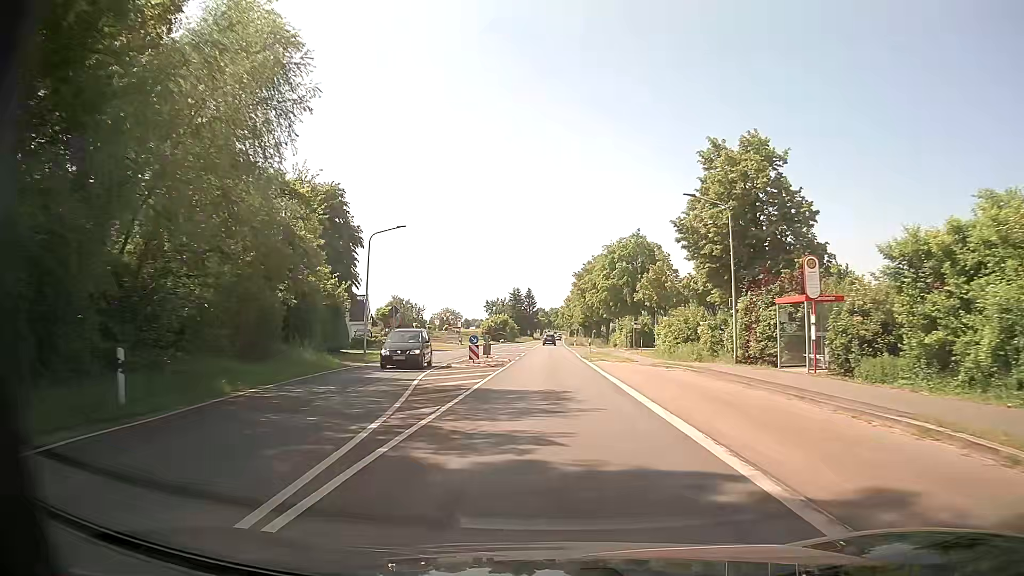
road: primary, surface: asphalt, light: Day
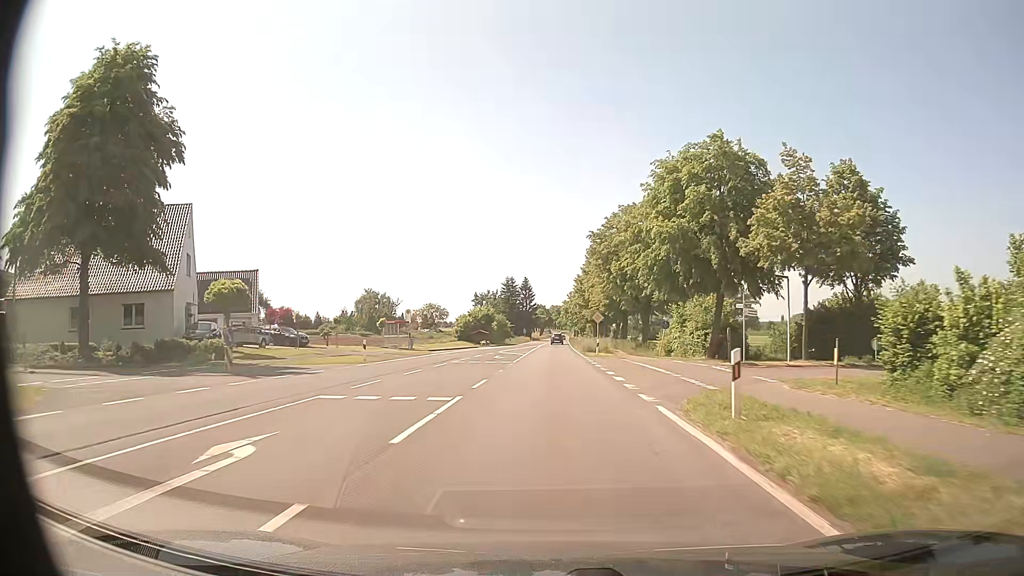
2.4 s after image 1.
(0.0, +36.8) m; 0°
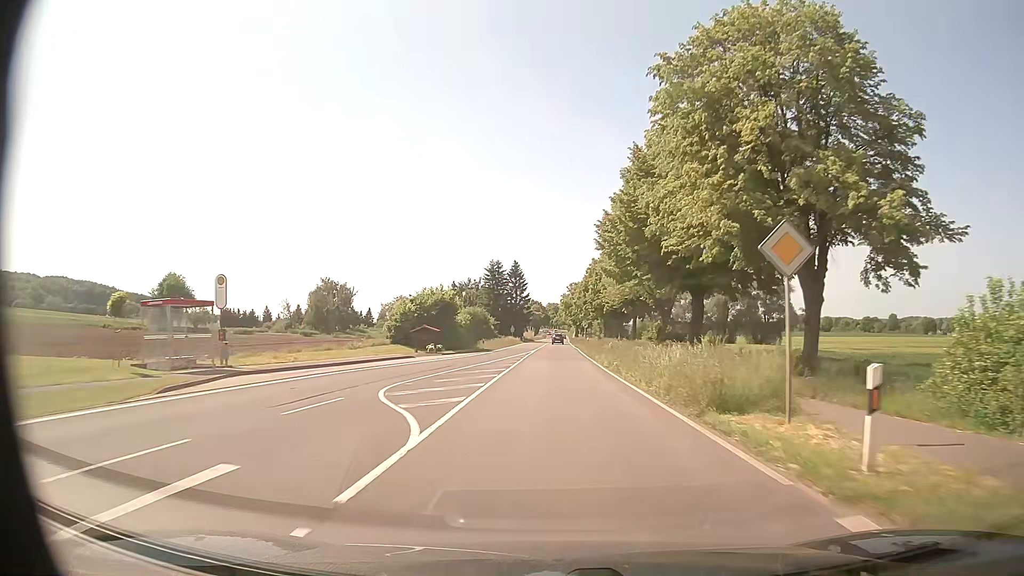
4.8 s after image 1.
(-0.2, +37.6) m; 0°
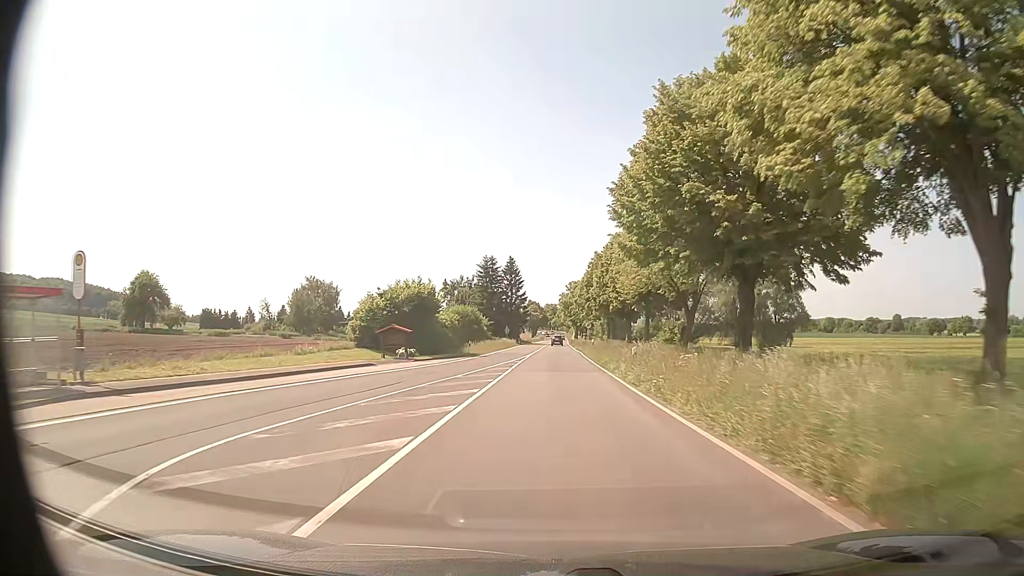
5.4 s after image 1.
(0.0, +9.7) m; 0°
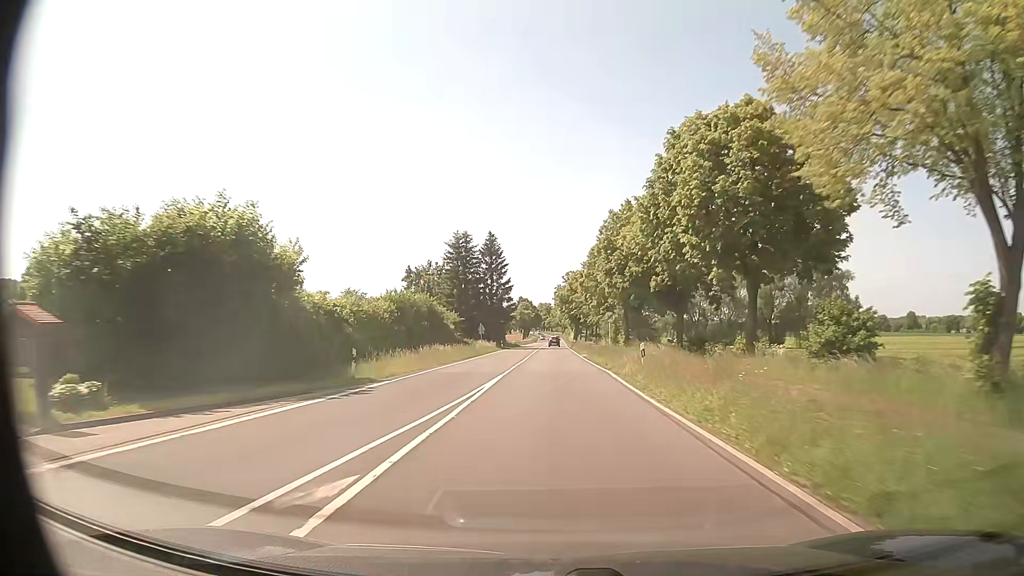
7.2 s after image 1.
(+0.1, +31.1) m; 0°
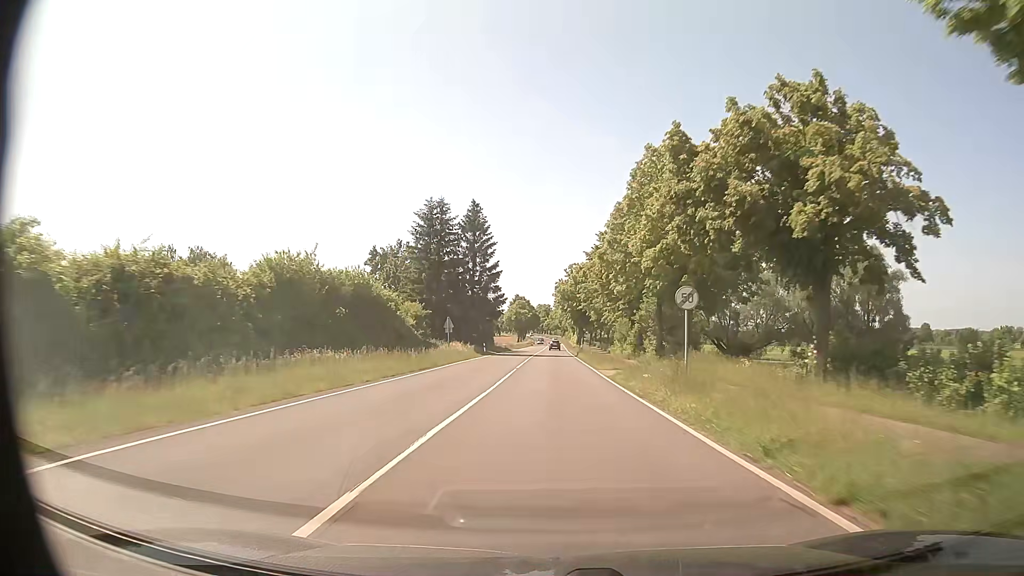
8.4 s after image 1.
(+0.2, +22.5) m; 0°
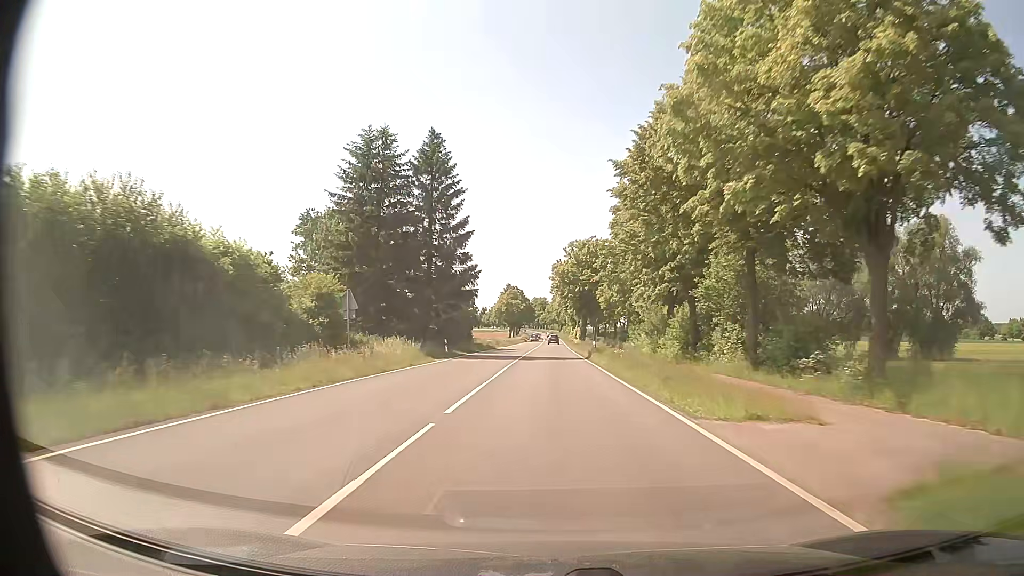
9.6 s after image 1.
(+0.1, +23.9) m; 0°
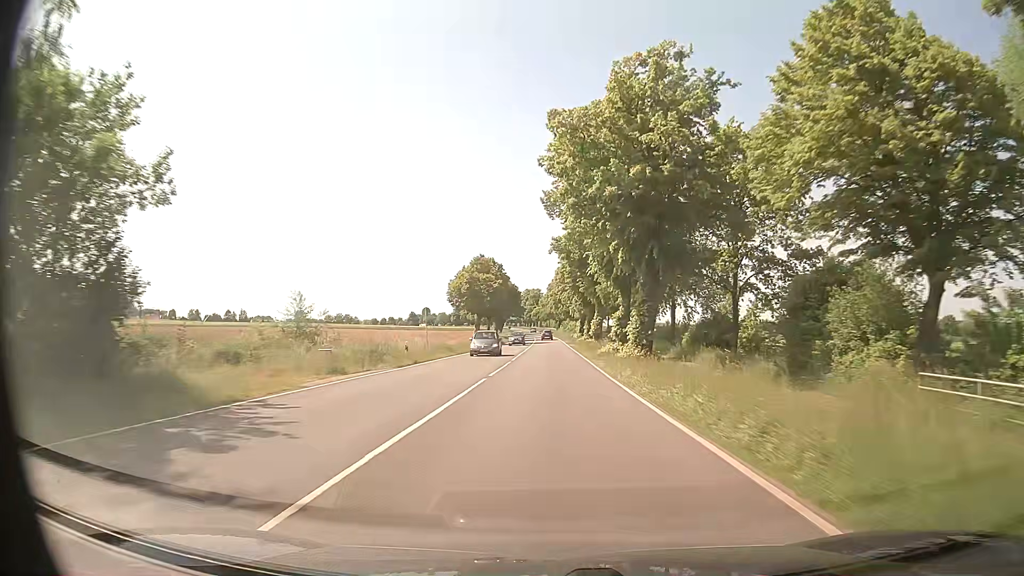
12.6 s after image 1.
(+0.5, +63.1) m; 0°
(0, +10) (0, +20) (0, +30) (0, +40) (0, +50) (0, +60) (0, +70) (0, +80) (0, +90) (0, +100) m
